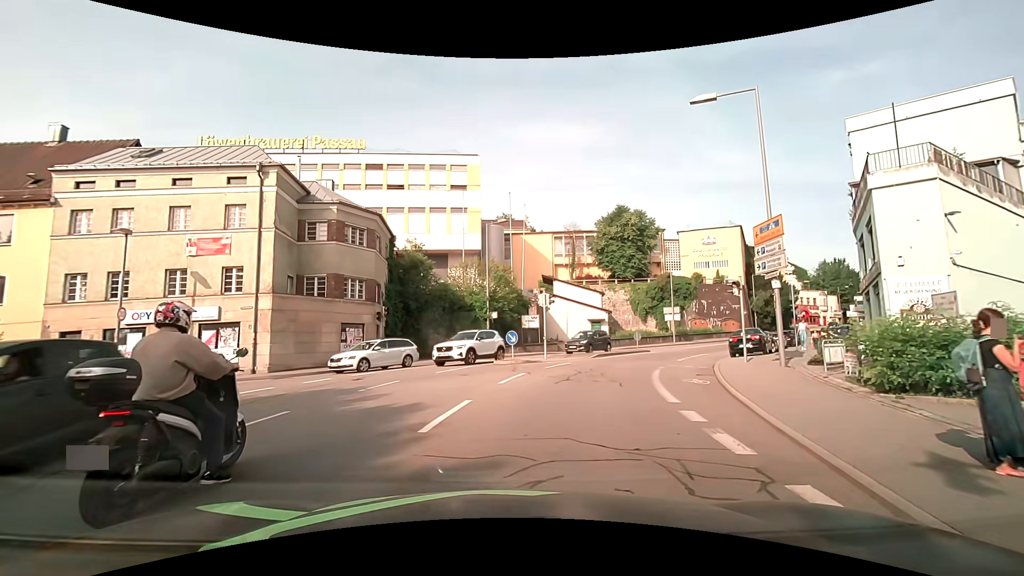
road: residential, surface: asphalt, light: Day
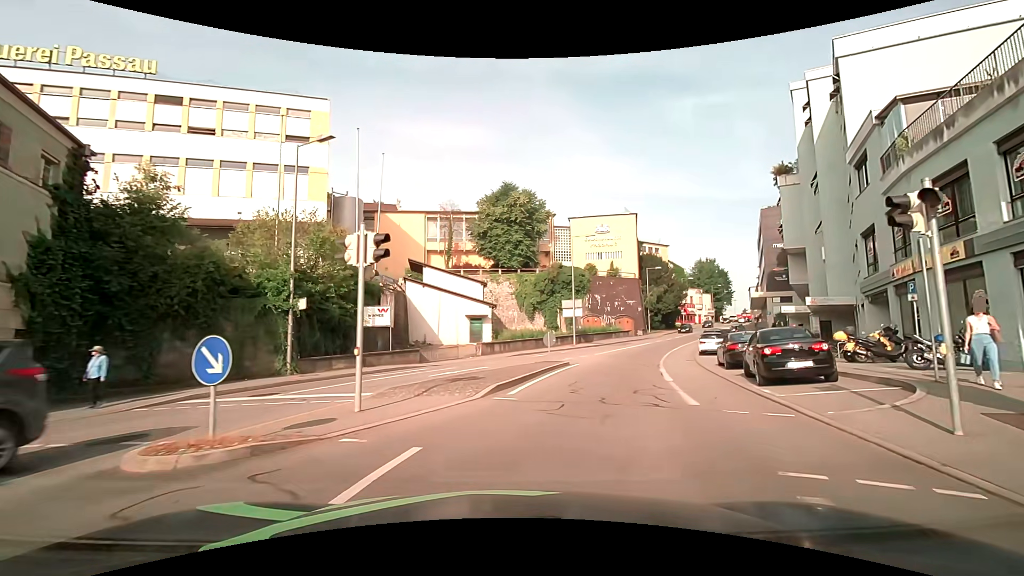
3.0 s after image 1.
(+1.6, +15.4) m; +13°
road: tertiary
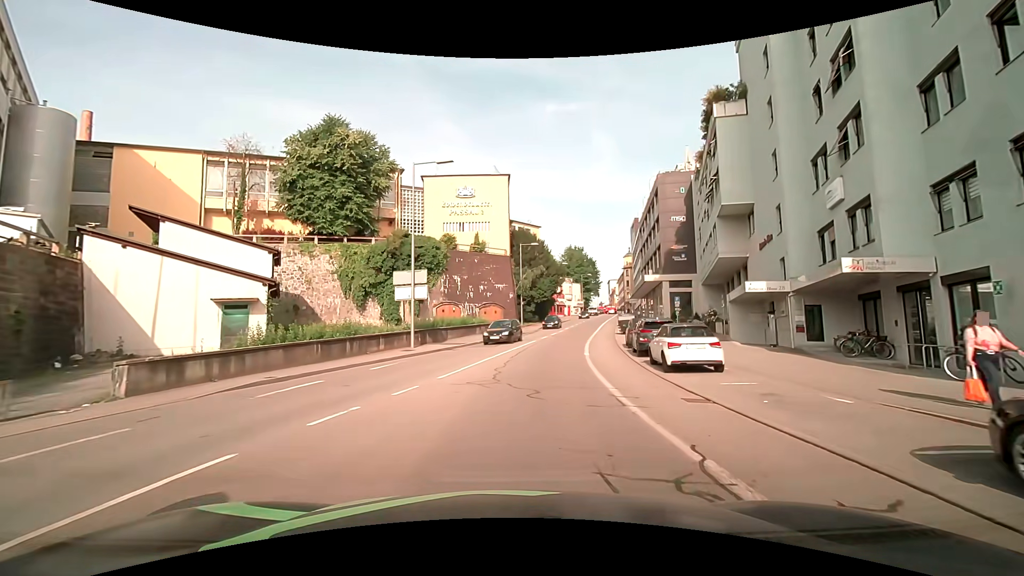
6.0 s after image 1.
(+3.4, +19.3) m; +16°
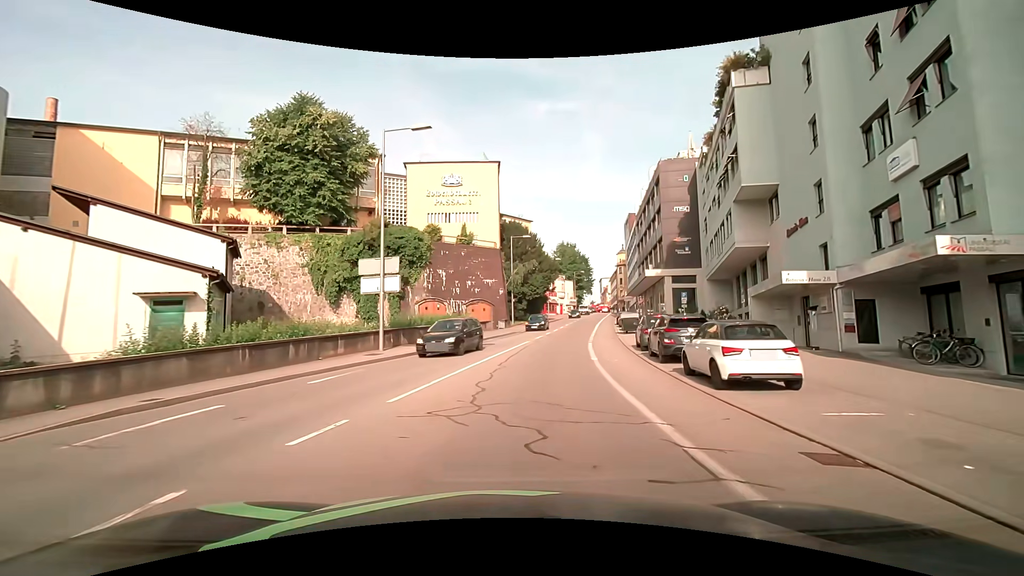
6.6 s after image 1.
(0.0, +4.5) m; +1°
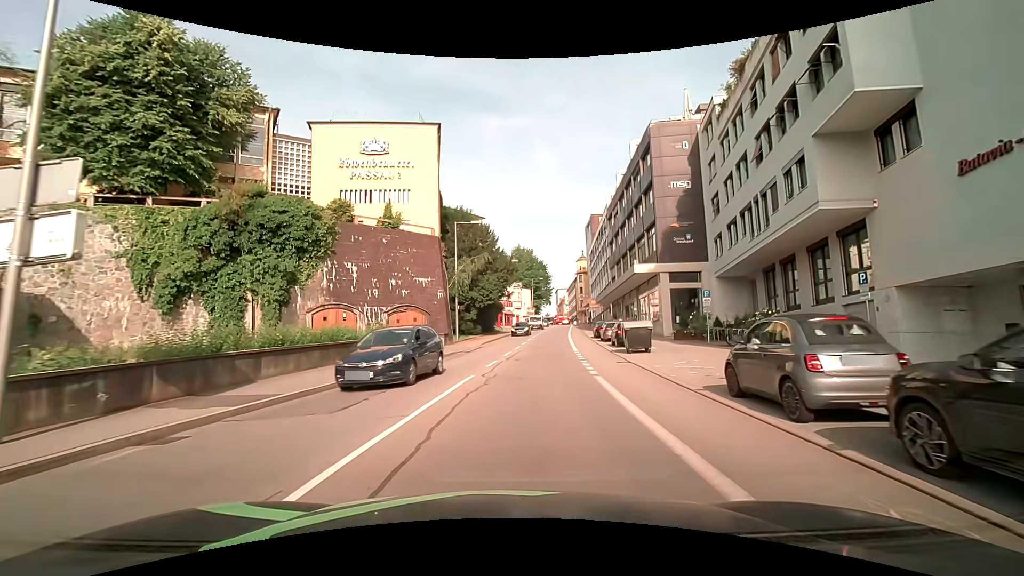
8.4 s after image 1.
(+0.7, +14.4) m; +6°
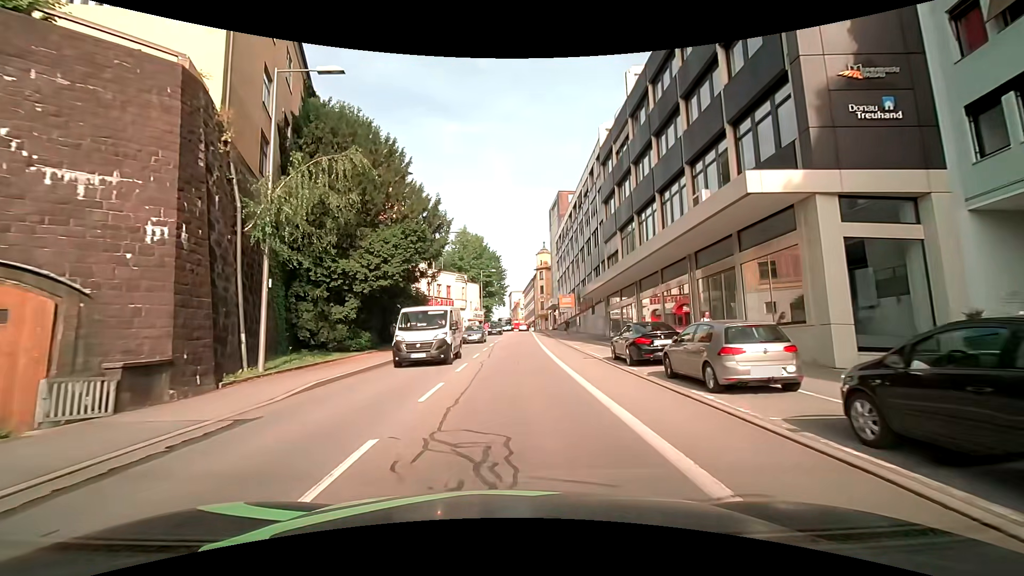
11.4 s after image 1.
(+1.5, +25.8) m; +6°
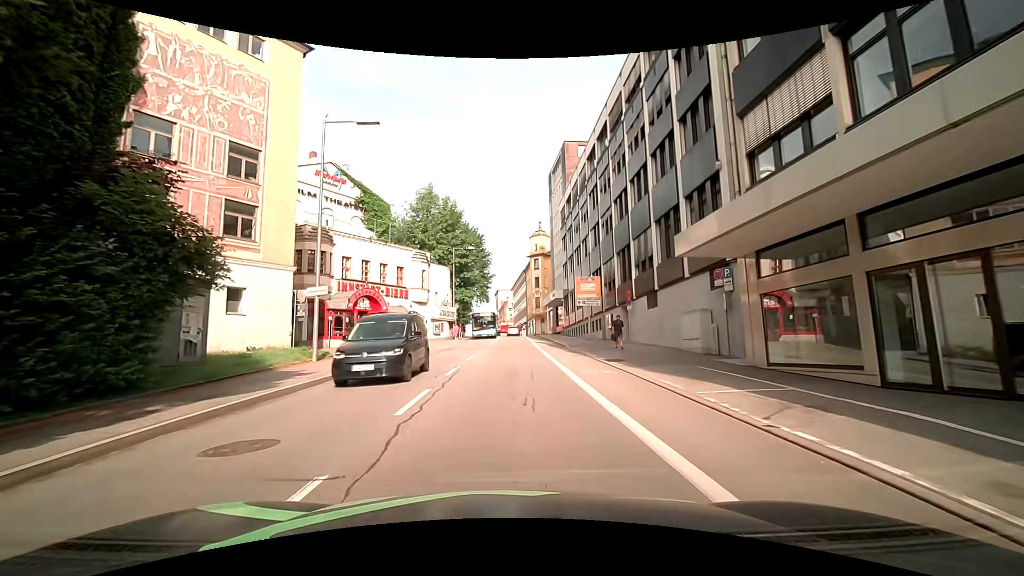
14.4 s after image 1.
(0.0, +25.4) m; +1°
